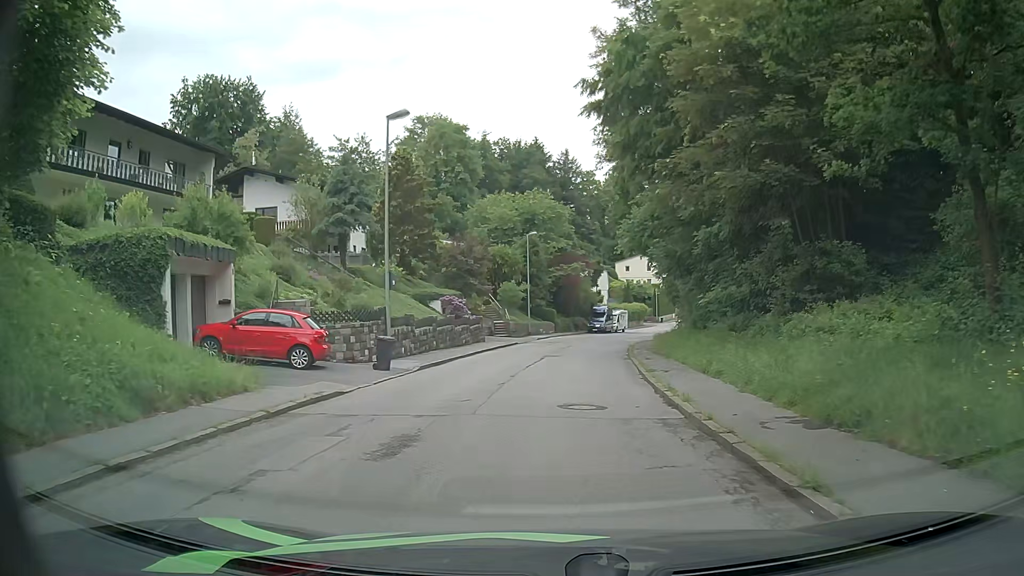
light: Day
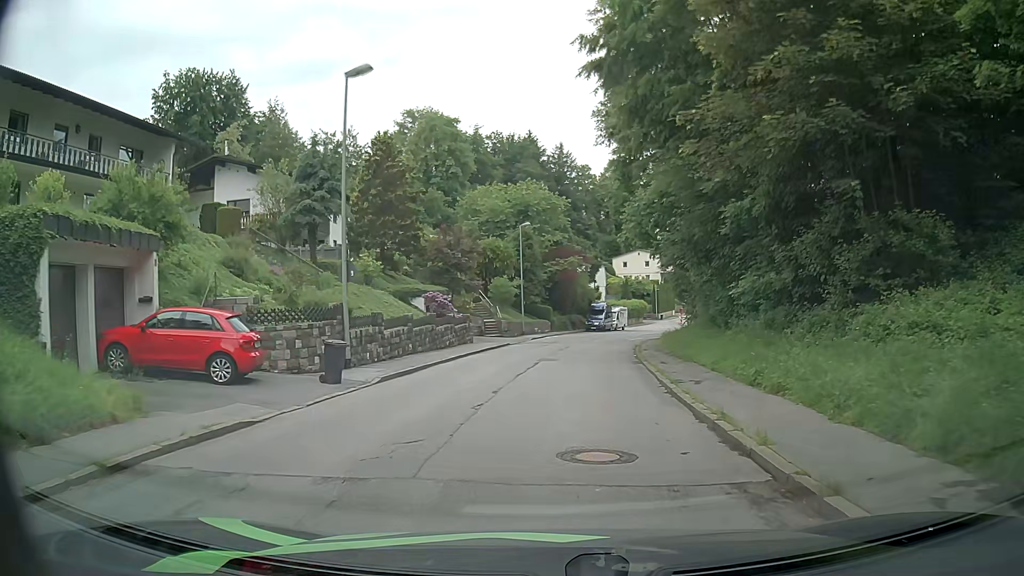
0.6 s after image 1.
(0.0, +4.2) m; -2°
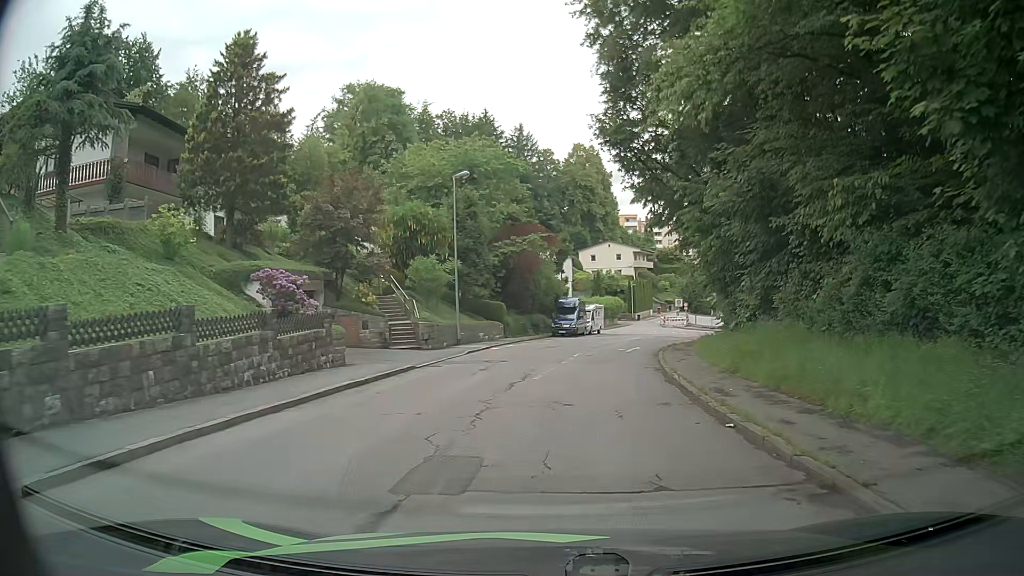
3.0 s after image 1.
(+0.9, +17.5) m; +4°
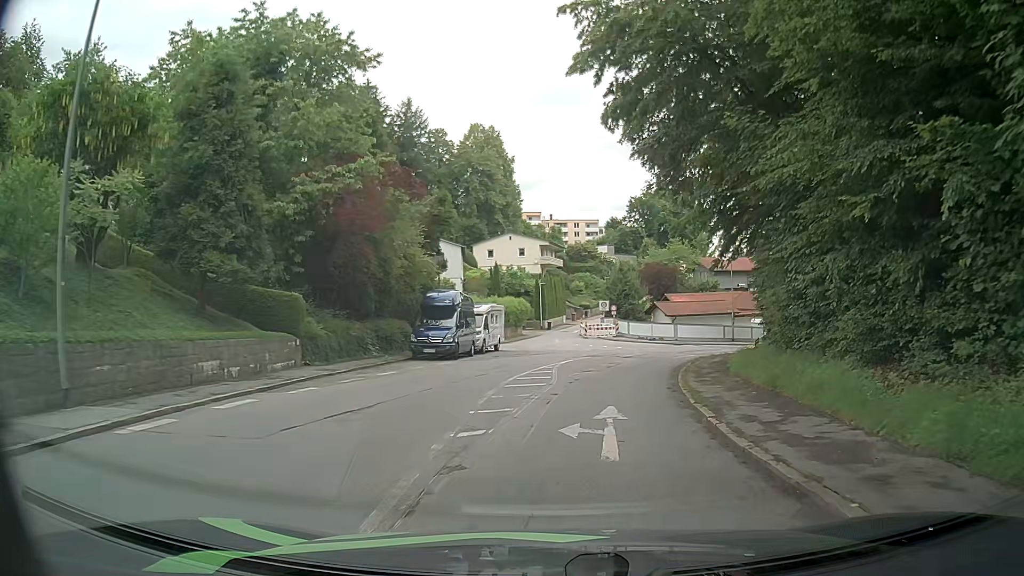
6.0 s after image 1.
(+1.8, +22.8) m; +9°
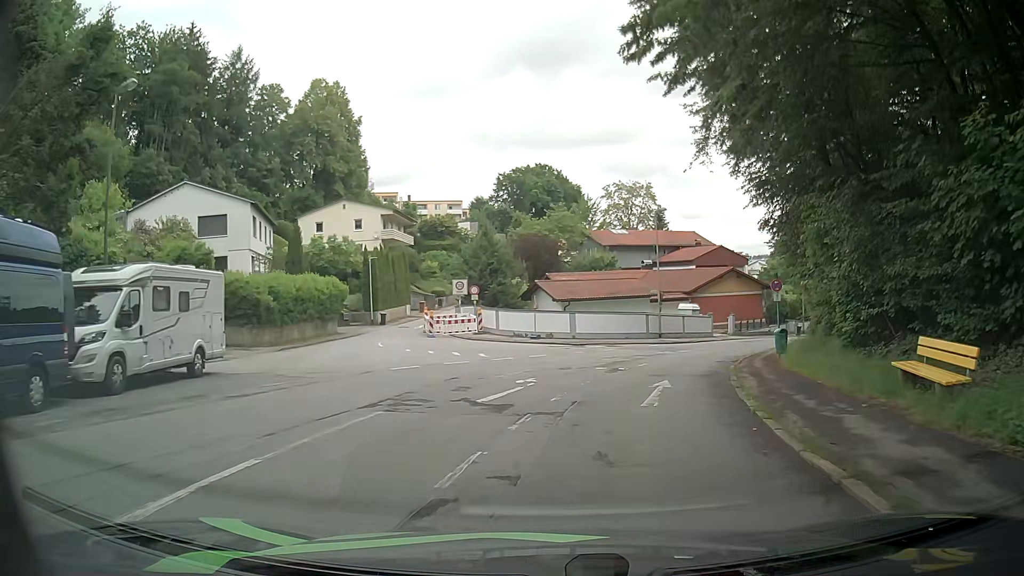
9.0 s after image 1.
(+2.3, +23.1) m; +12°
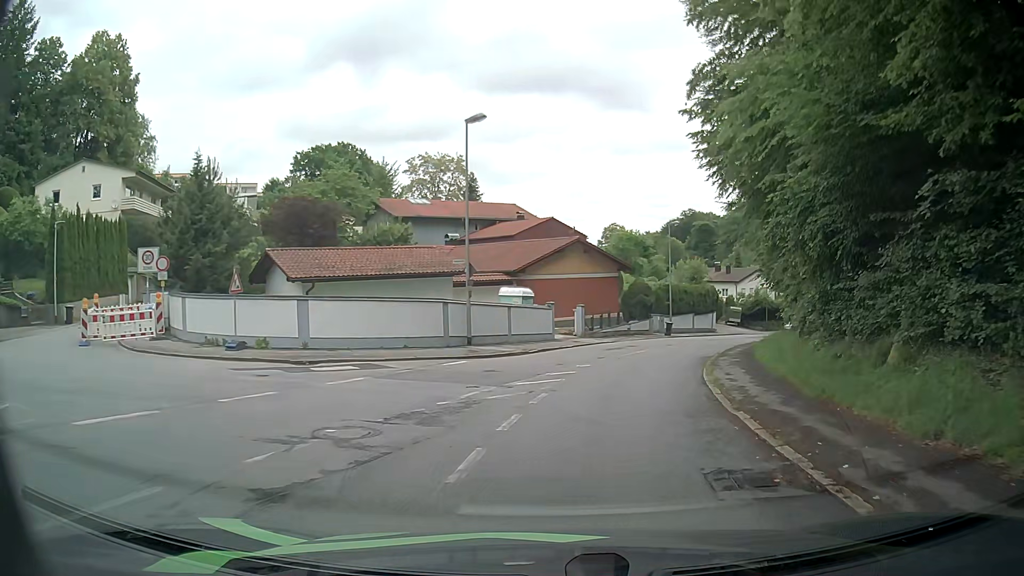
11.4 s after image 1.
(+2.4, +18.9) m; +15°
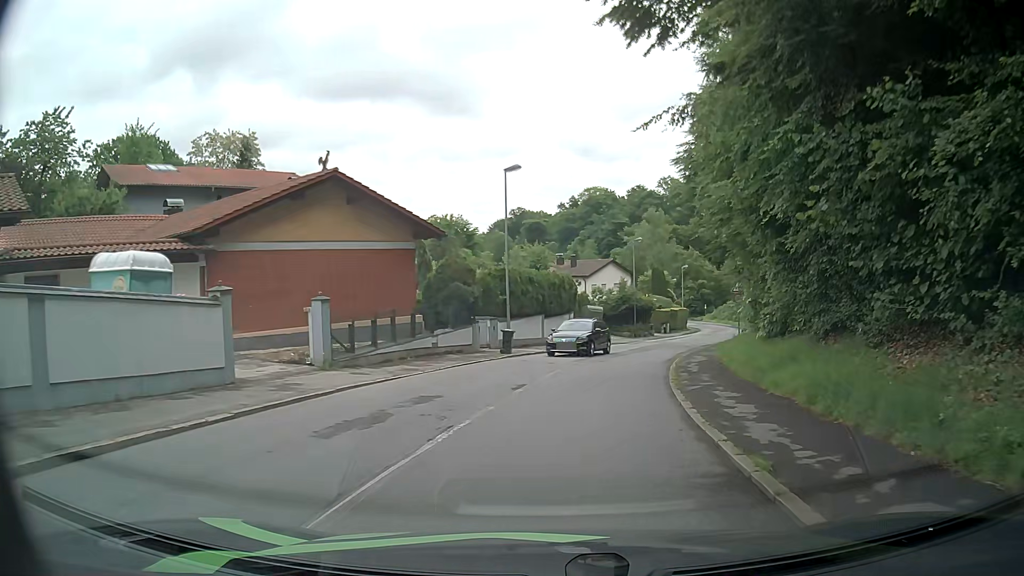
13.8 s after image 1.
(+2.6, +19.5) m; +14°
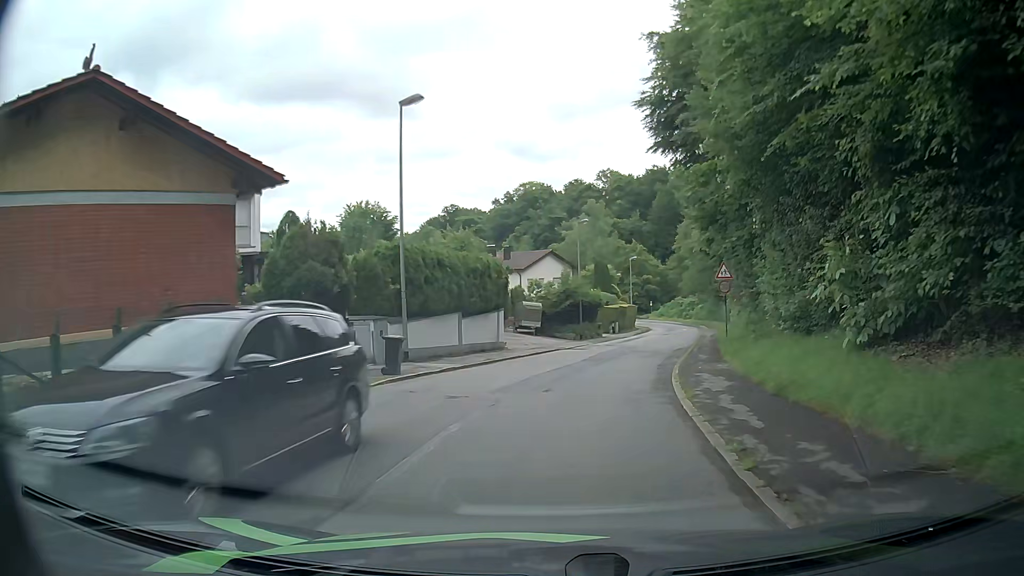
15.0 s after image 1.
(+0.5, +9.8) m; +3°
(+1, +10) (+2, +20) (+5, +29) (+8, +39) (+11, +49) (+13, +58) (+16, +68) (+19, +78) (+21, +87) (+22, +97) m
